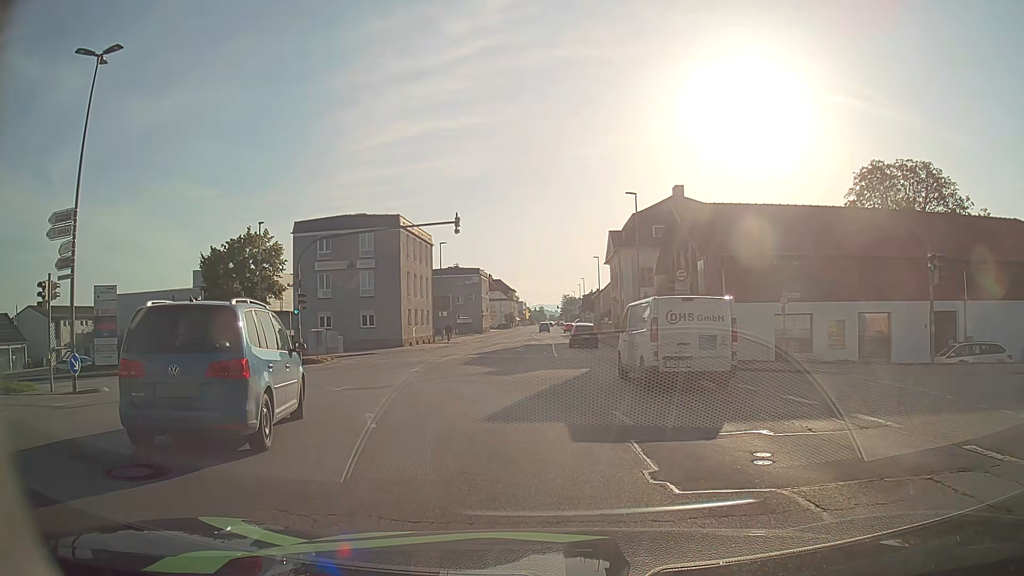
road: tertiary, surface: asphalt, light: Day
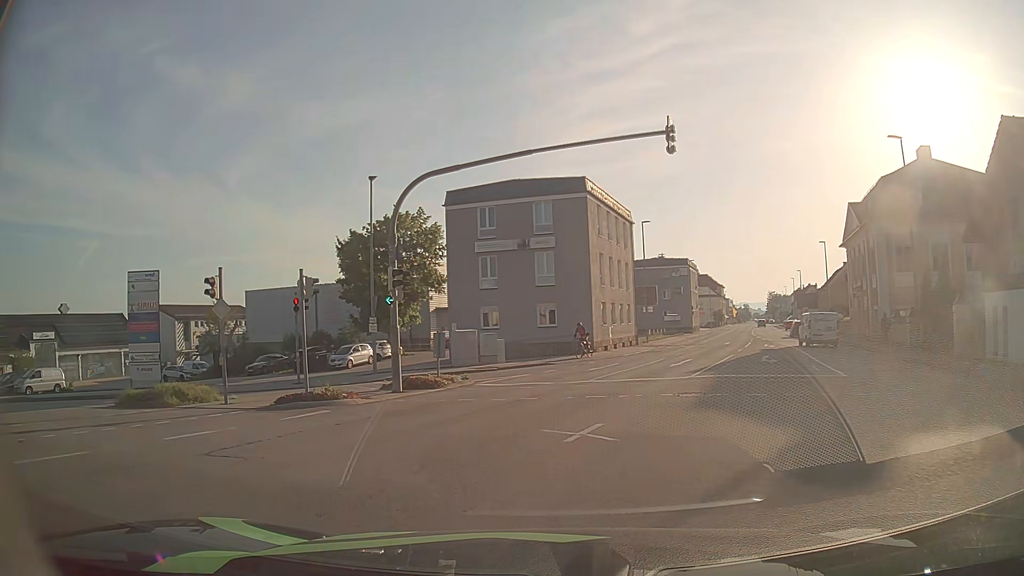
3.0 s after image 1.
(-1.8, +13.4) m; -17°
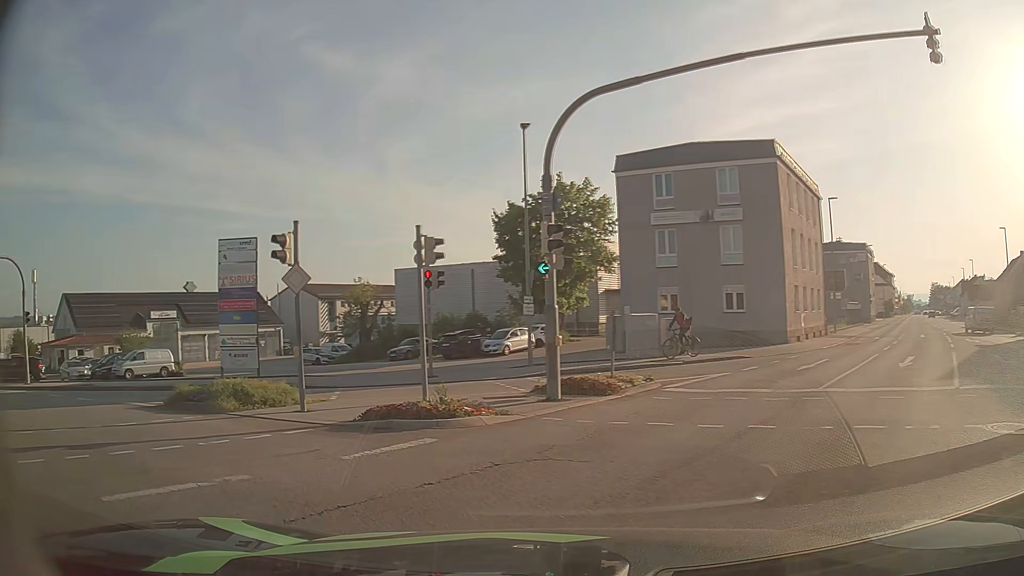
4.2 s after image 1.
(-0.6, +5.4) m; -17°
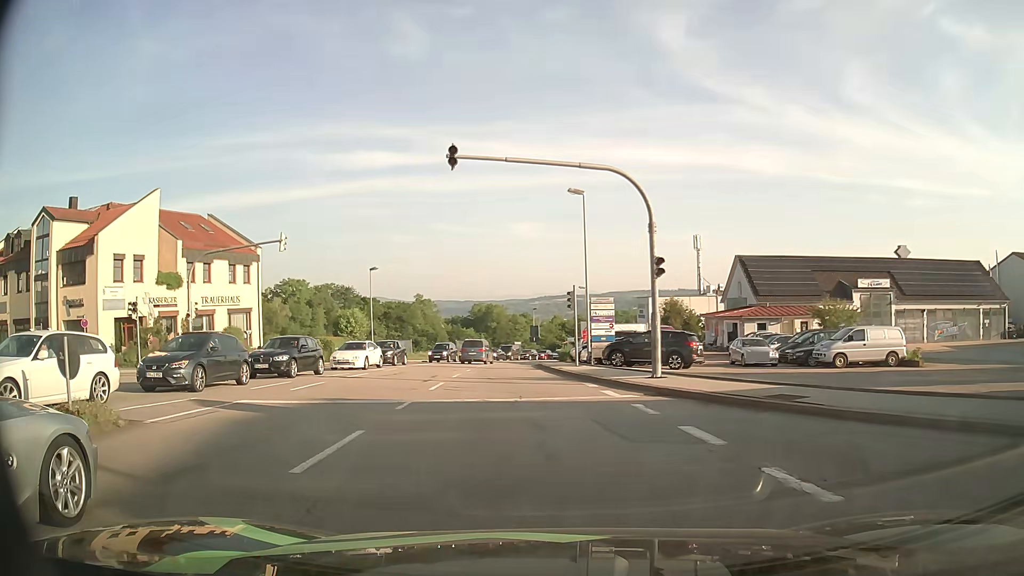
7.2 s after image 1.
(-7.3, +11.6) m; -57°
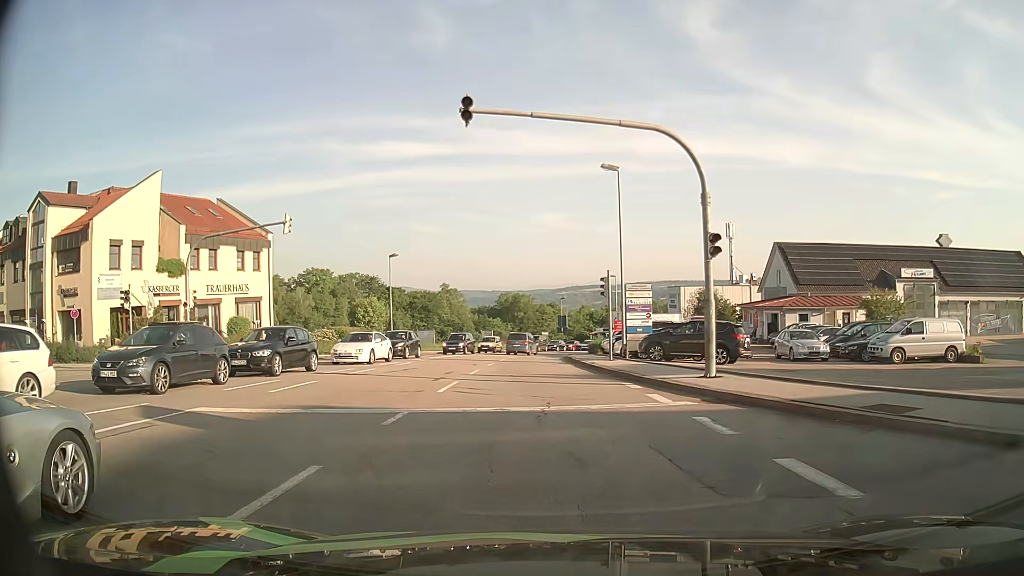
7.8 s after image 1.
(-0.1, +3.0) m; -3°
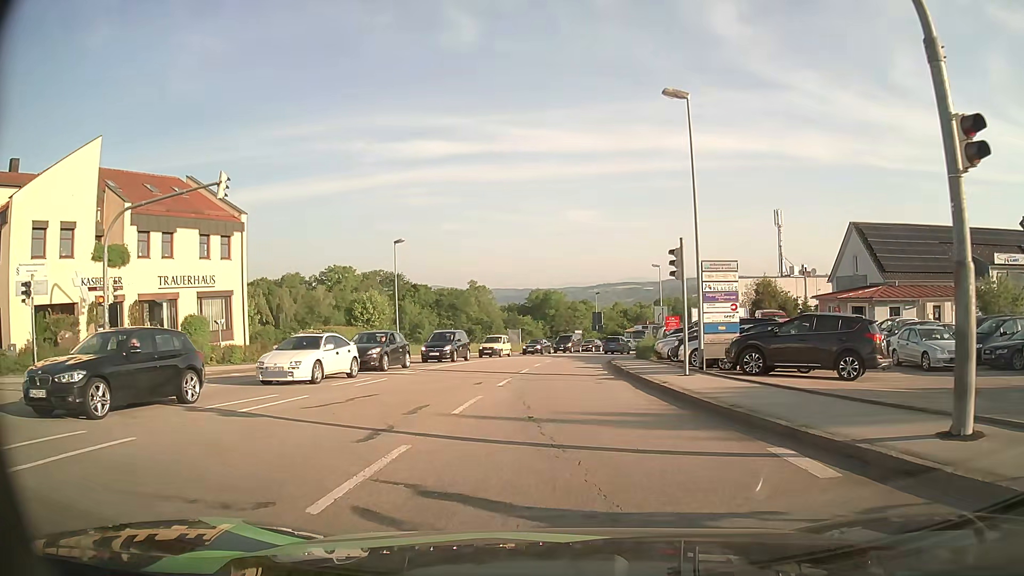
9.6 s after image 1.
(-0.1, +9.2) m; -2°
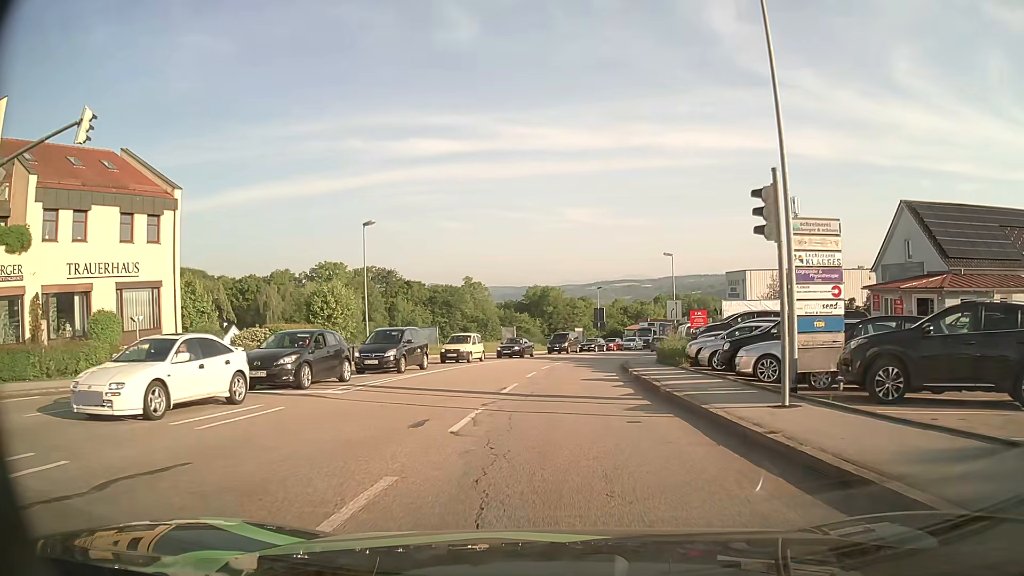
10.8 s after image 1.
(0.0, +8.0) m; 0°
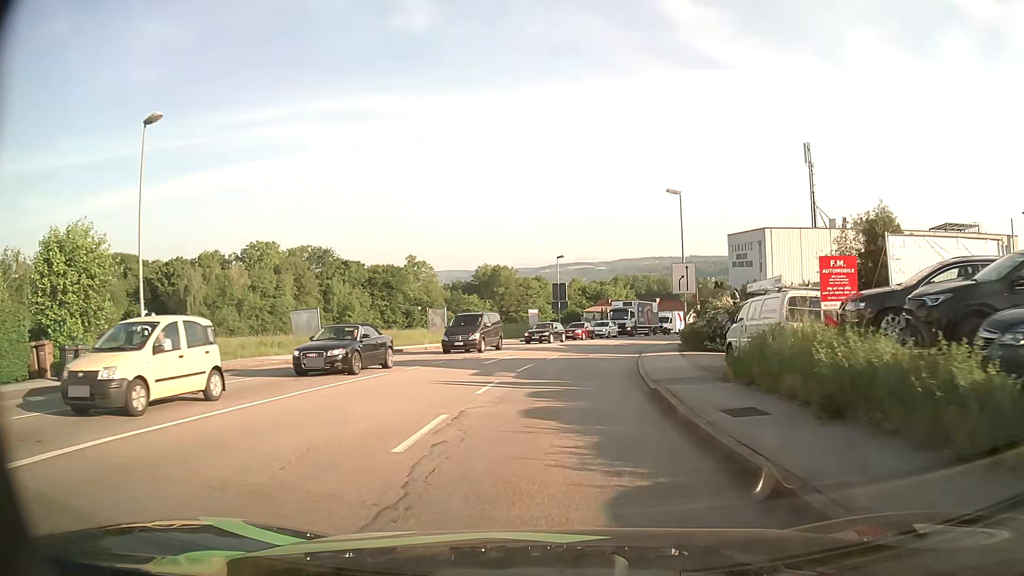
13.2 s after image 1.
(+0.7, +20.4) m; +4°
(0, +10) (+1, +20) (+2, +30) (+4, +40) (+7, +49) (+10, +59) (+13, +68) (+17, +78) (+21, +87) (+25, +96) m
